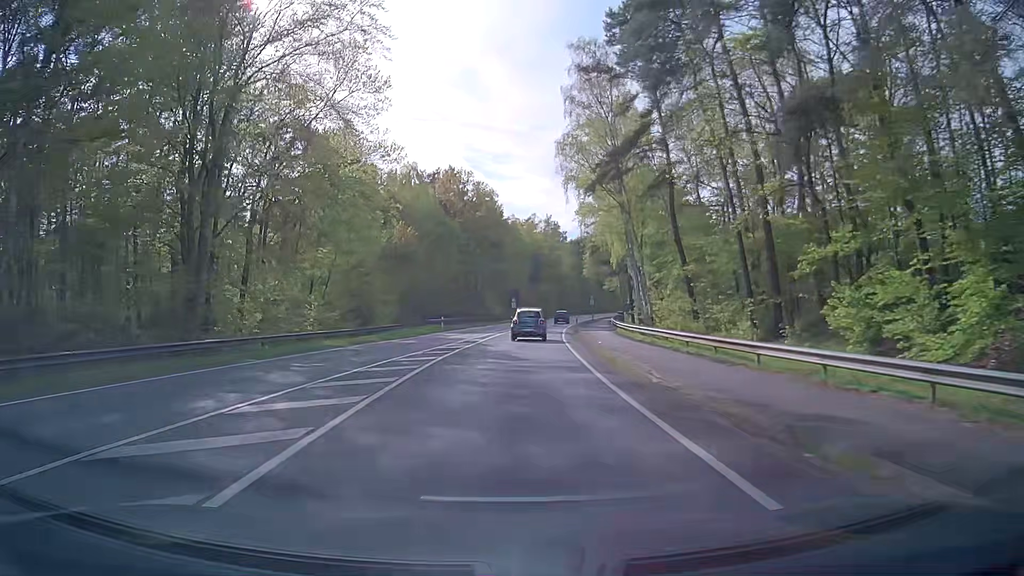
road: primary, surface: asphalt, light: Day
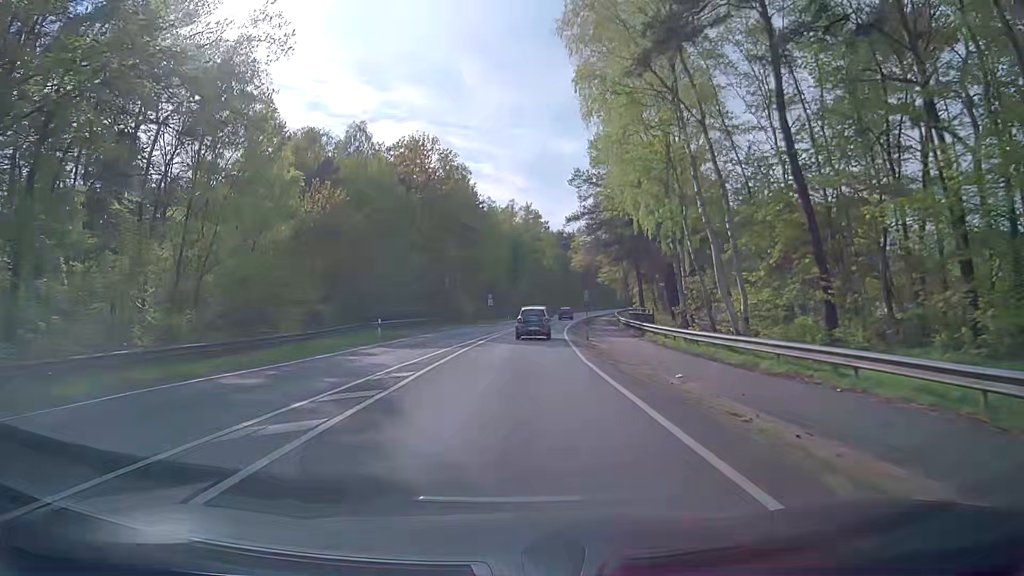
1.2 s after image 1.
(+0.3, +18.1) m; +2°
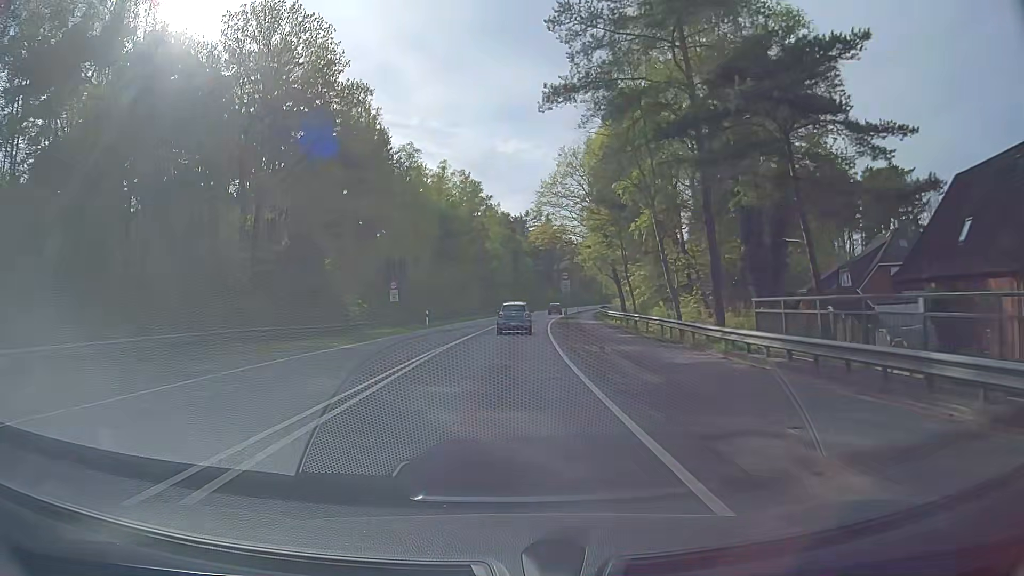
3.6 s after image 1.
(+1.9, +35.7) m; +5°
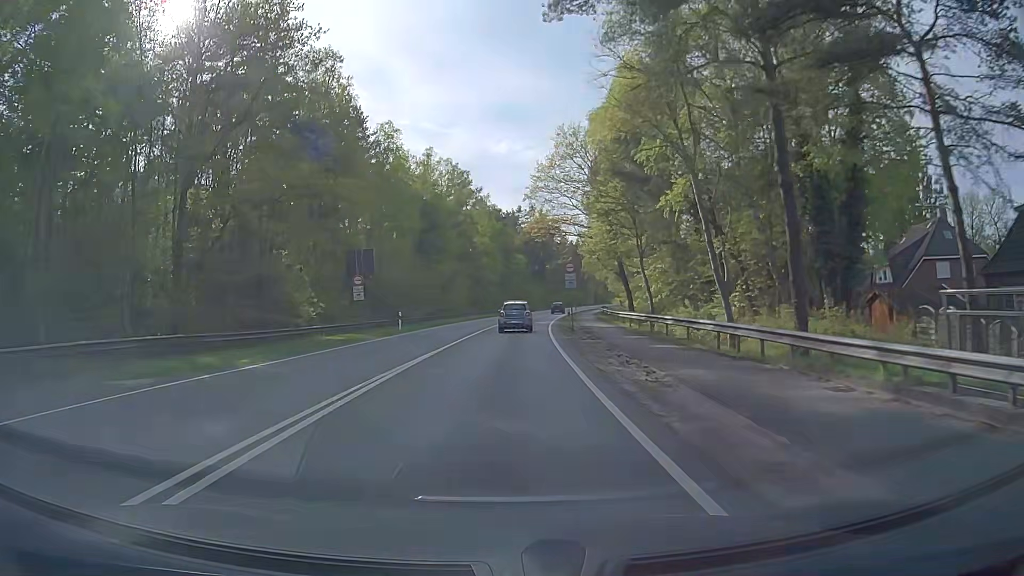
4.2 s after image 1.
(+0.1, +8.8) m; +1°
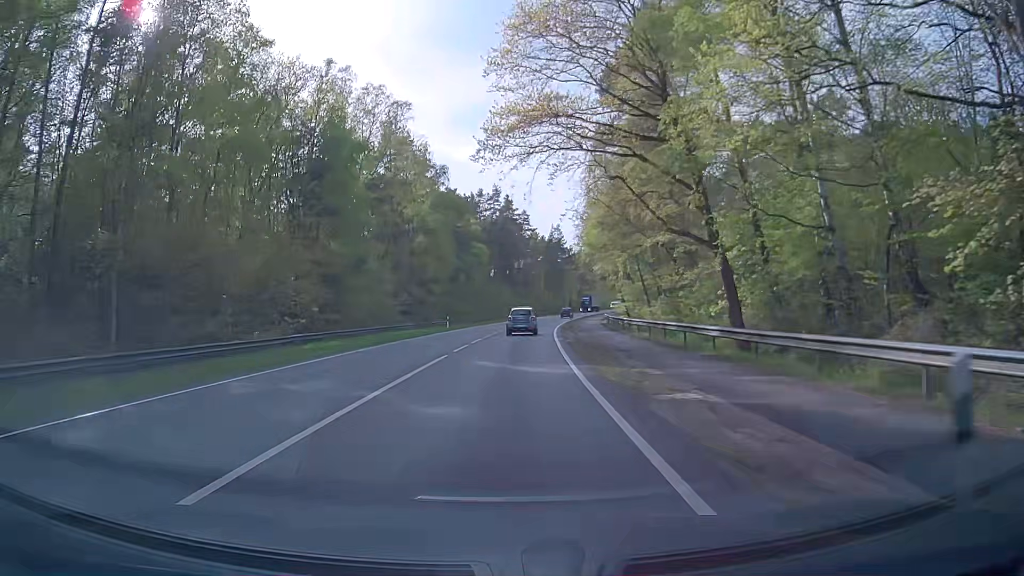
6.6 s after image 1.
(+0.7, +35.4) m; +3°
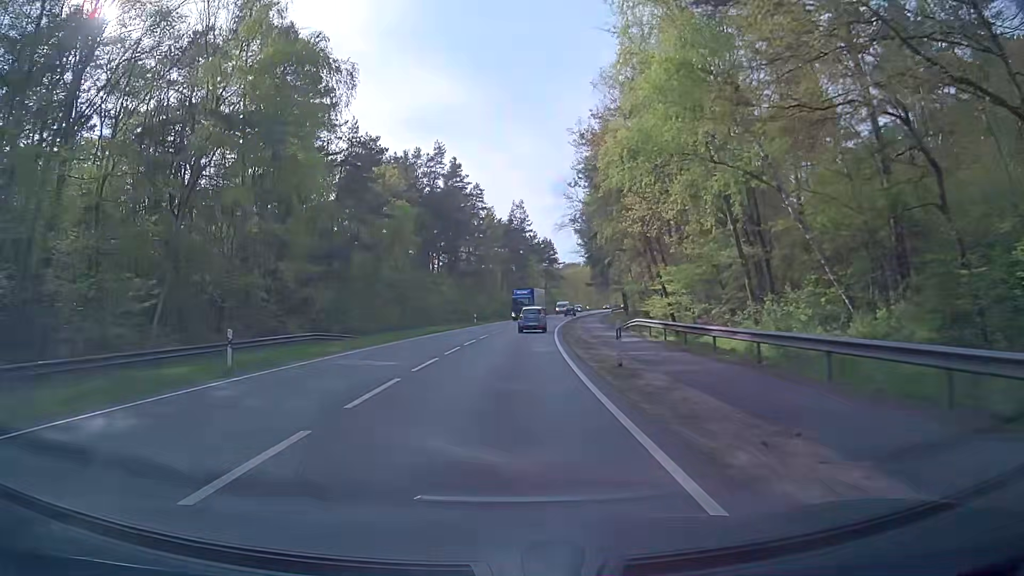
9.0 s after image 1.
(+1.2, +37.6) m; +3°
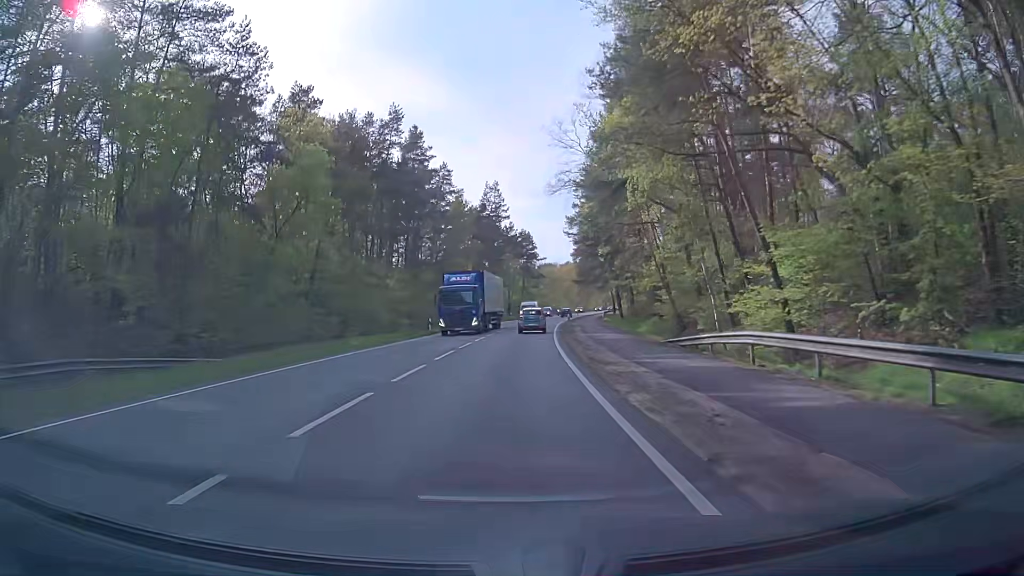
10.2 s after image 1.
(+0.7, +20.1) m; +3°
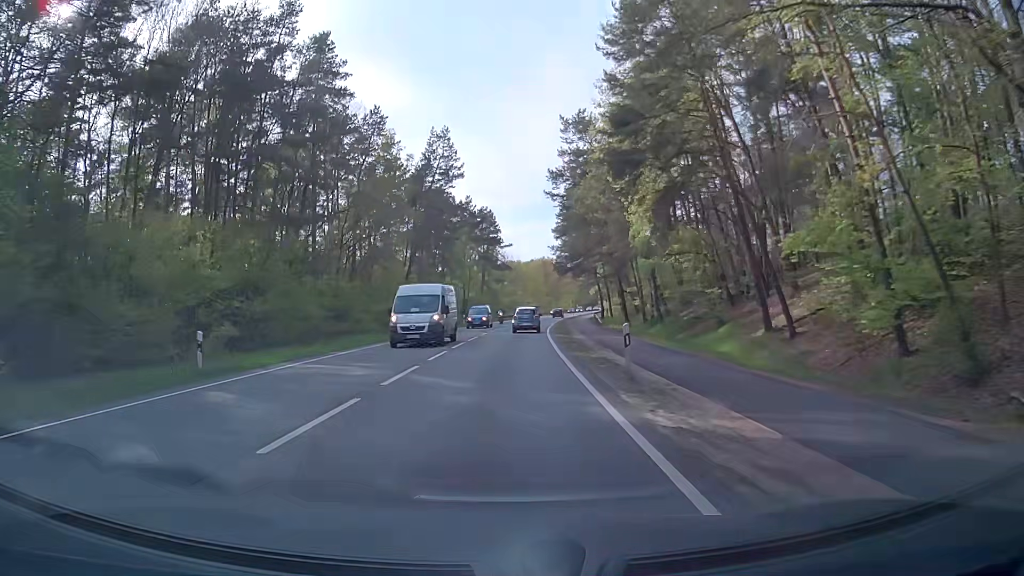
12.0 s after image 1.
(+1.0, +31.6) m; +3°
(0, +10) (0, +20) (+1, +30) (+1, +40) (+2, +50) (+3, +60) (+4, +70) (+5, +80) (+6, +90) (+7, +100) m
